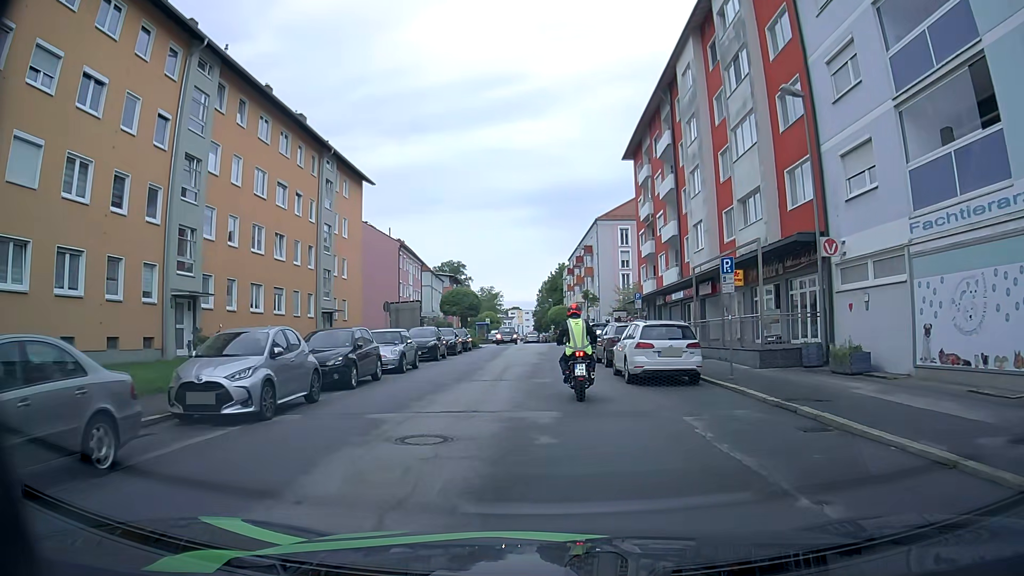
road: tertiary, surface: asphalt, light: Day
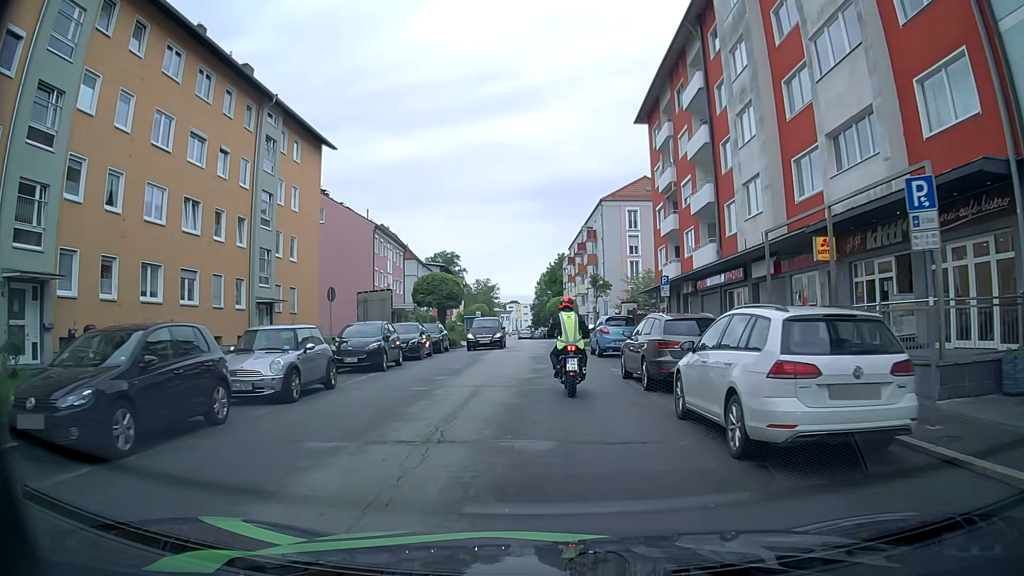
(0.0, +9.4) m; -1°
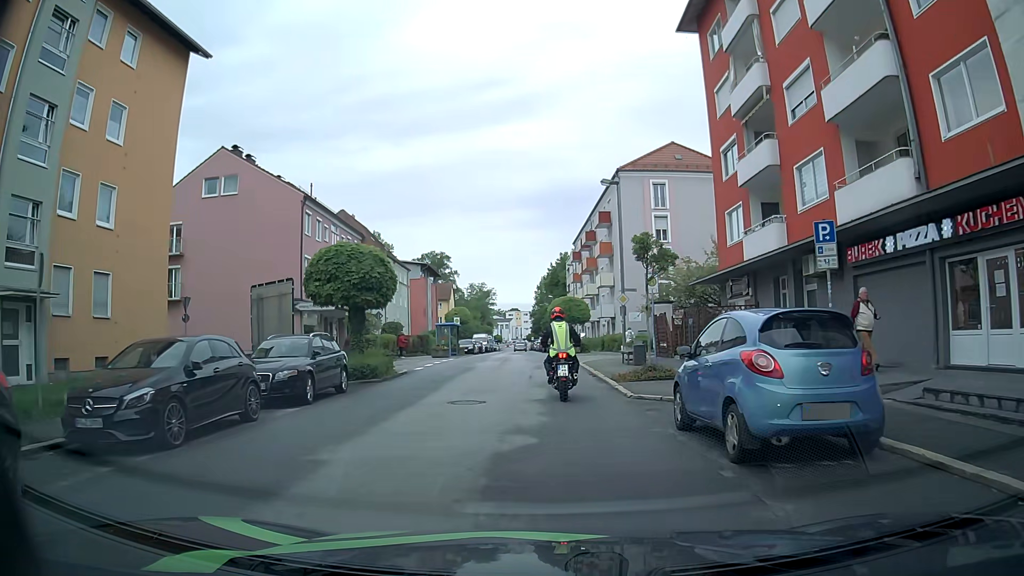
(+0.1, +17.5) m; +1°
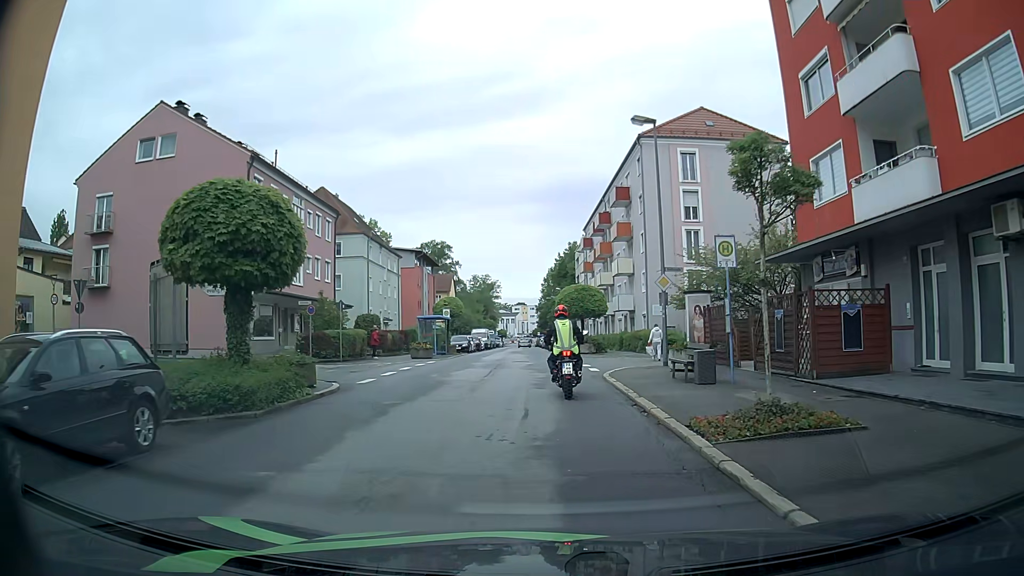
(-0.1, +9.0) m; 0°
(0, +10) (0, +20) (-1, +30) (-1, +40) (-2, +50) (-2, +60) (-3, +70) (-3, +80) (-4, +90) (-4, +100) m
